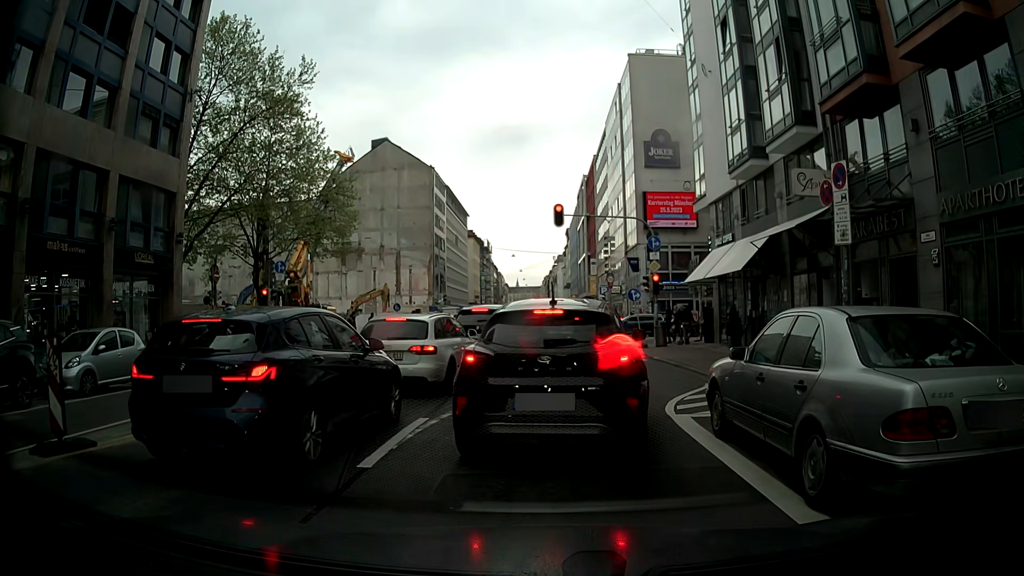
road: secondary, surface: asphalt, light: Day
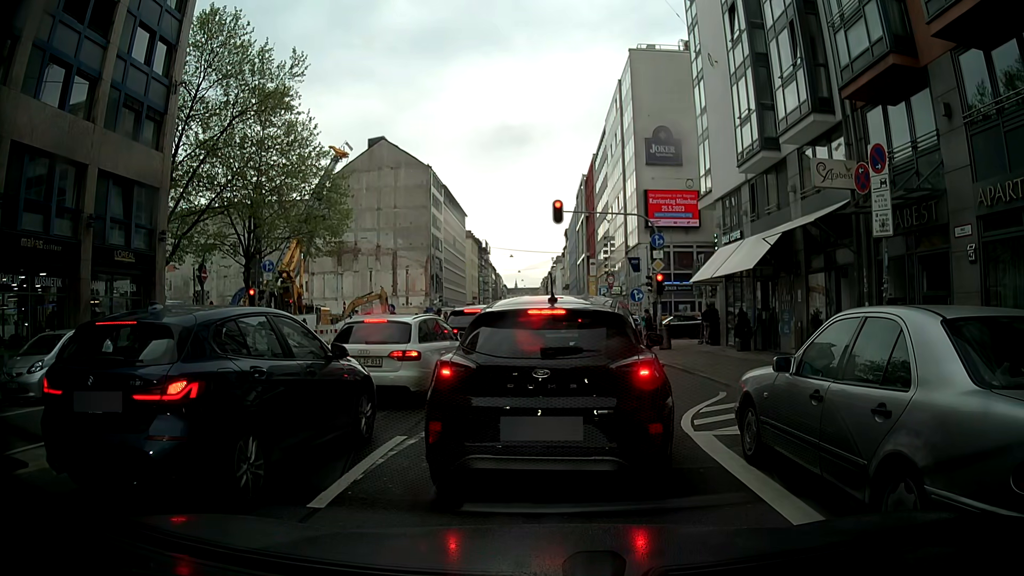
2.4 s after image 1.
(0.0, +1.3) m; 0°
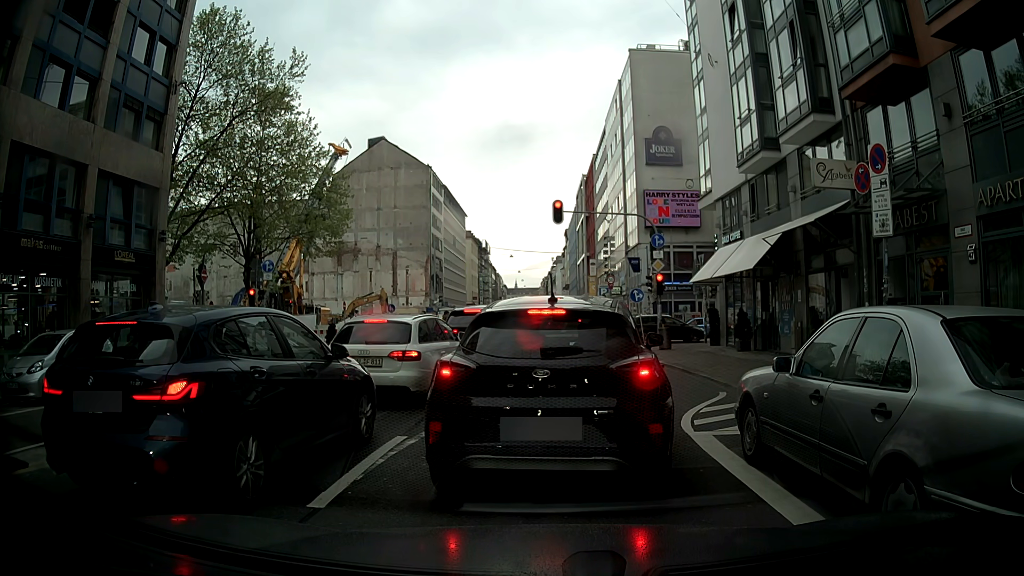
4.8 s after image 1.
(0.0, 0.0) m; 0°
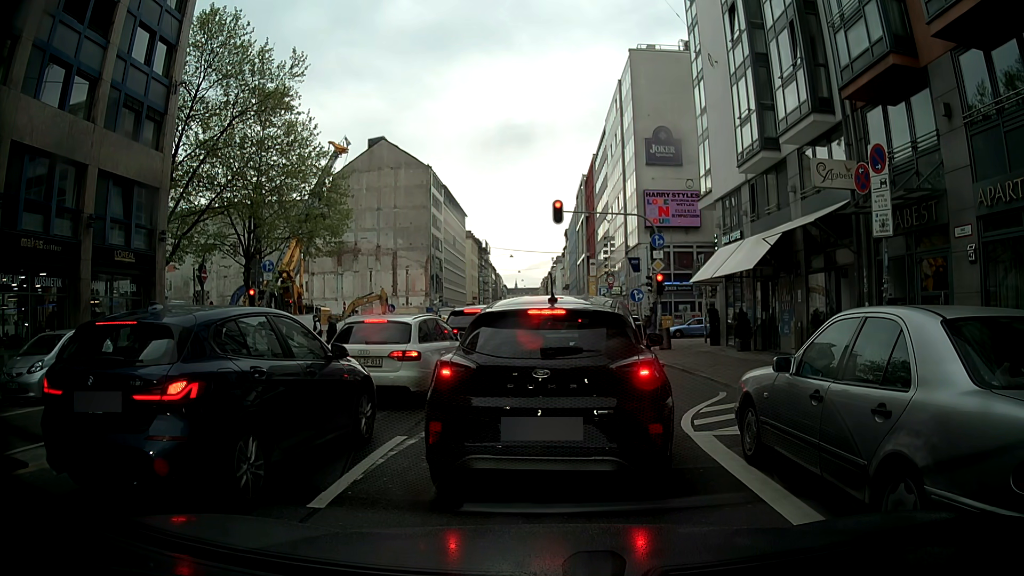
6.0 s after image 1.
(0.0, 0.0) m; 0°
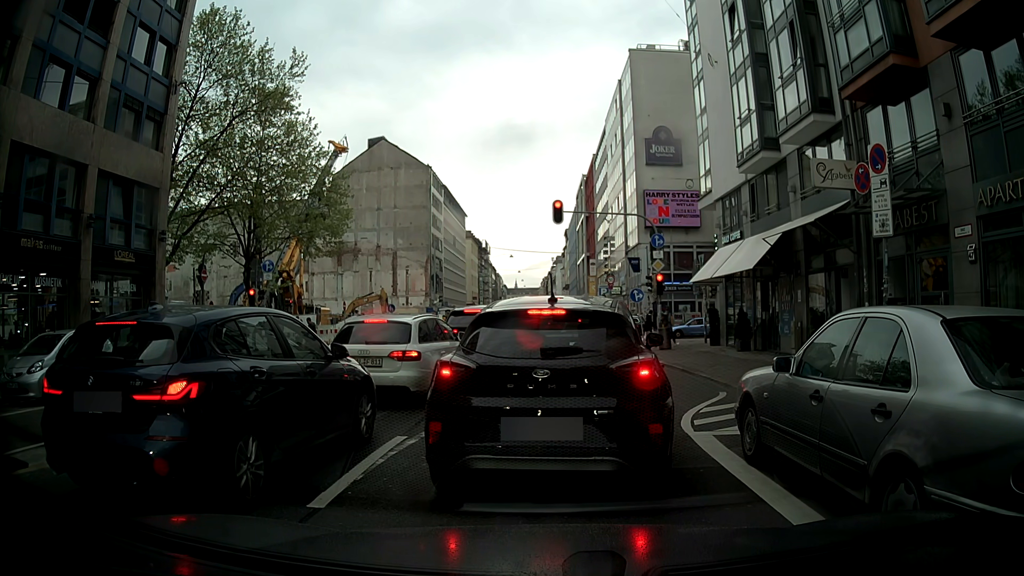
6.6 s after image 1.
(0.0, 0.0) m; 0°
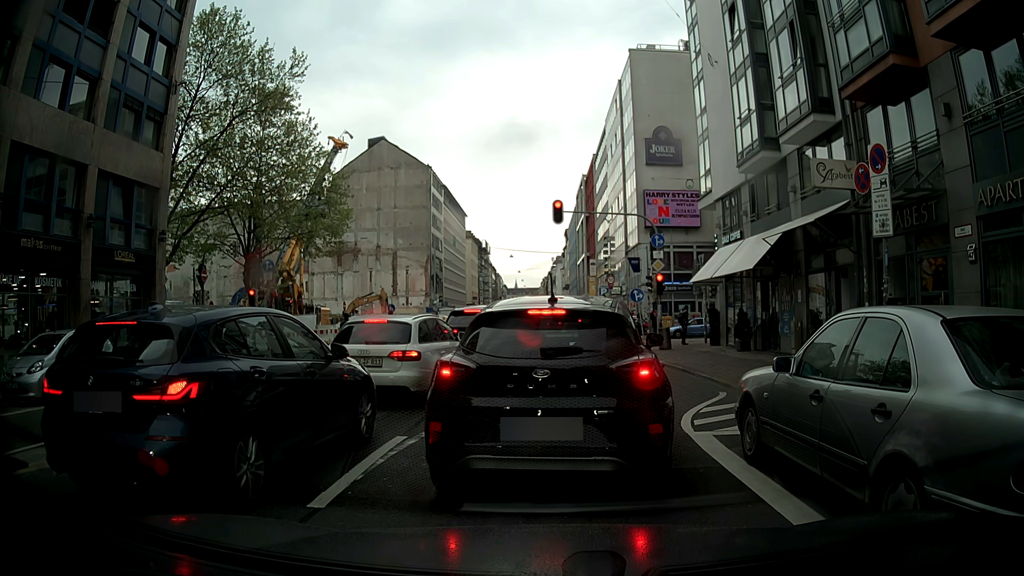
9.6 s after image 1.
(0.0, 0.0) m; 0°
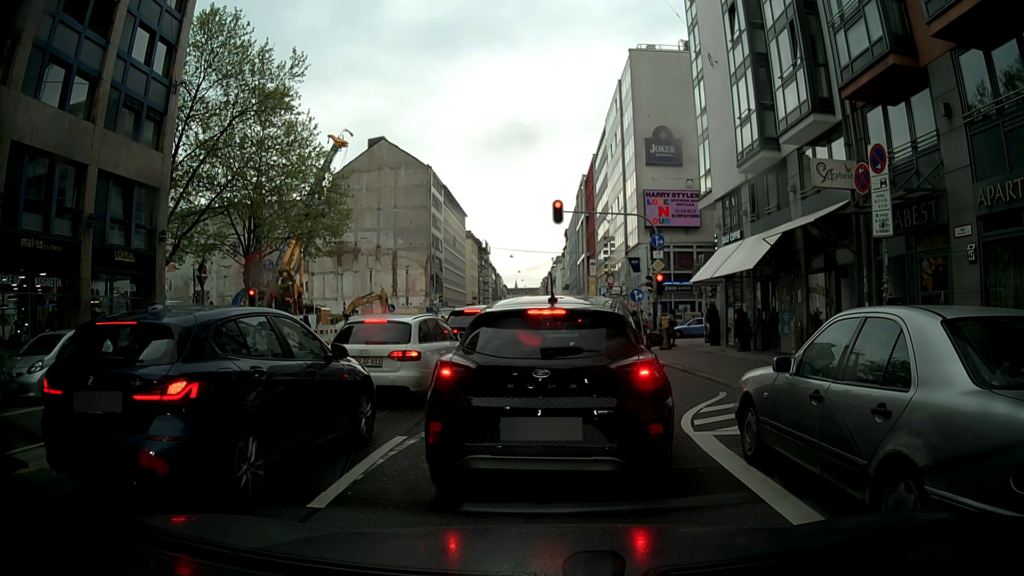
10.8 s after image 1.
(0.0, 0.0) m; 0°
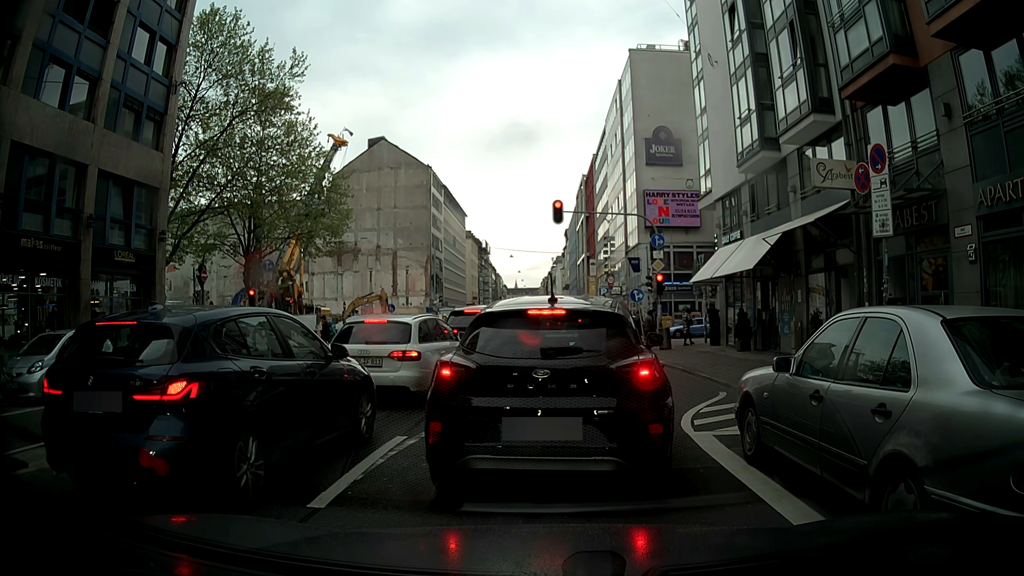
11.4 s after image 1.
(0.0, 0.0) m; 0°
